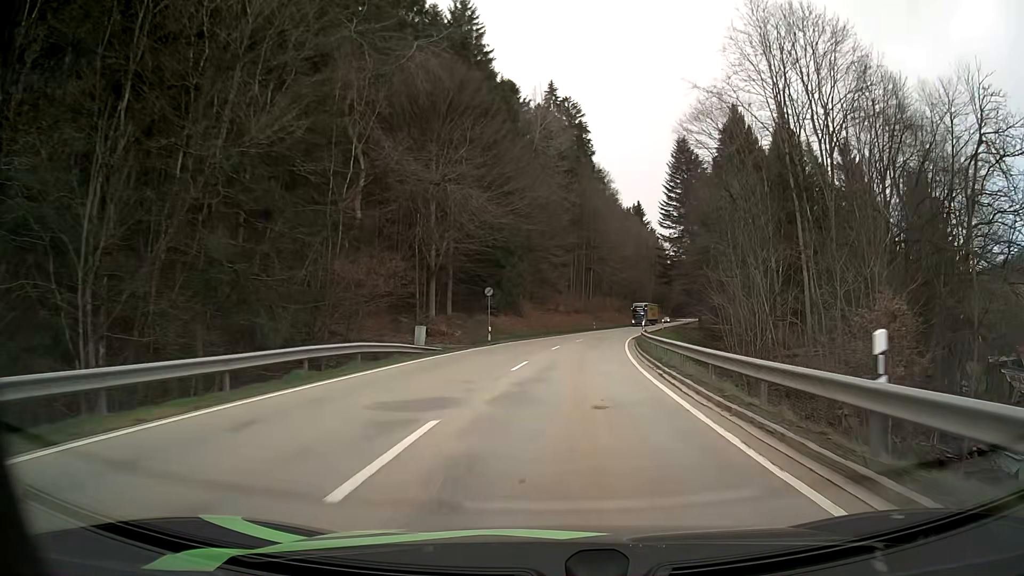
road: secondary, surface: asphalt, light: Day
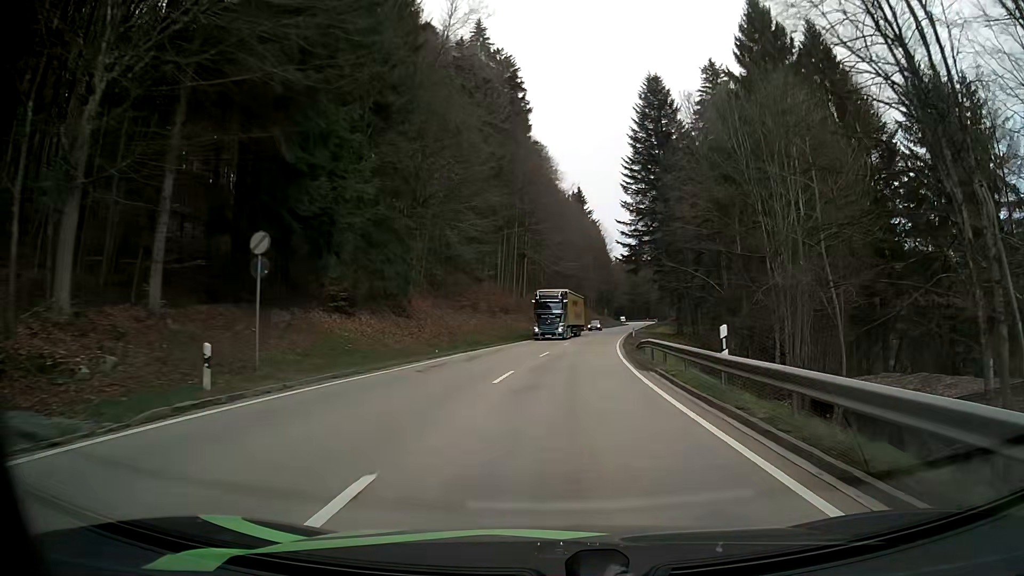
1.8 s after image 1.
(+1.4, +30.6) m; +6°
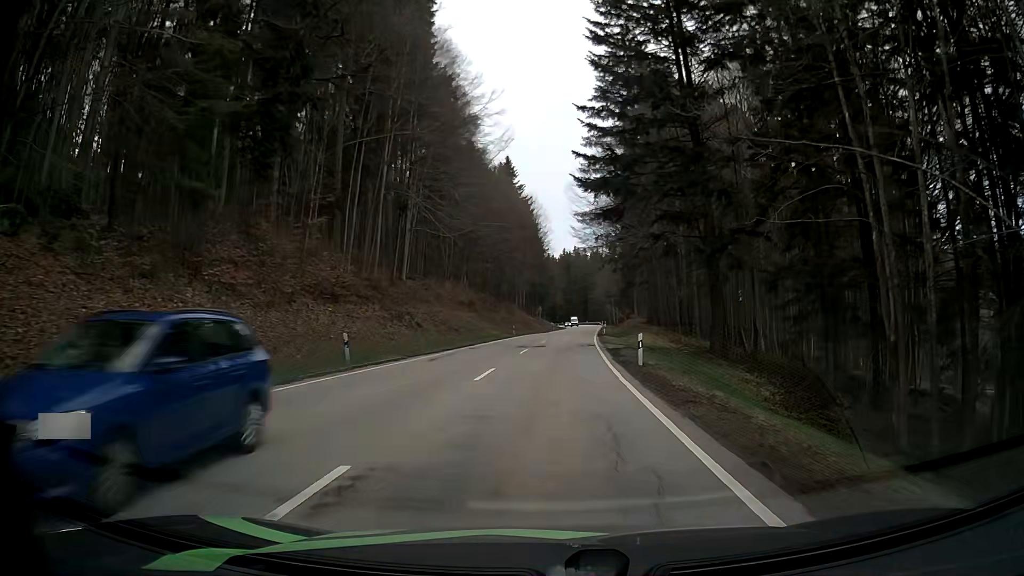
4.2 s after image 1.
(+2.6, +40.8) m; +6°
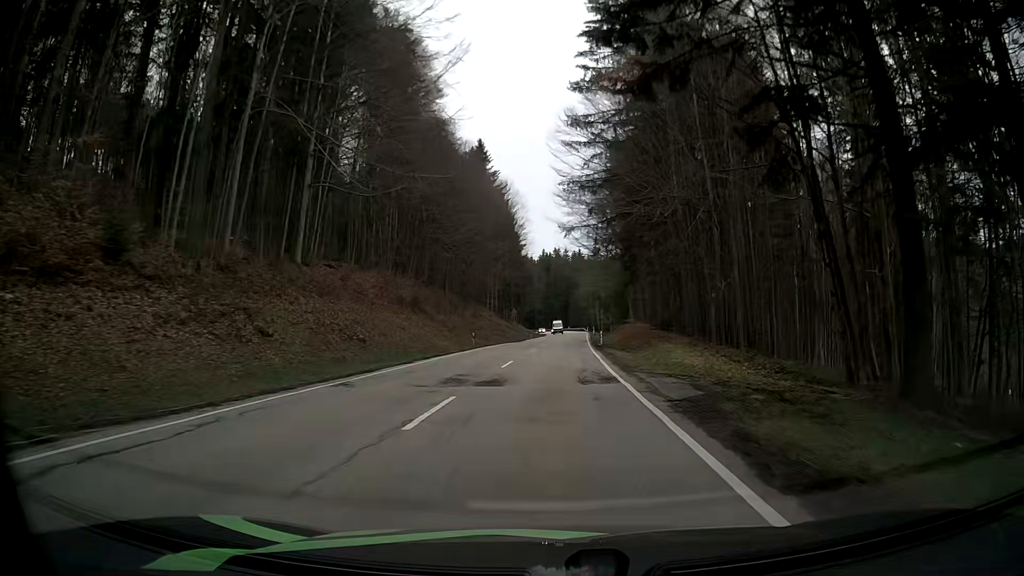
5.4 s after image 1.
(+0.3, +20.5) m; +2°
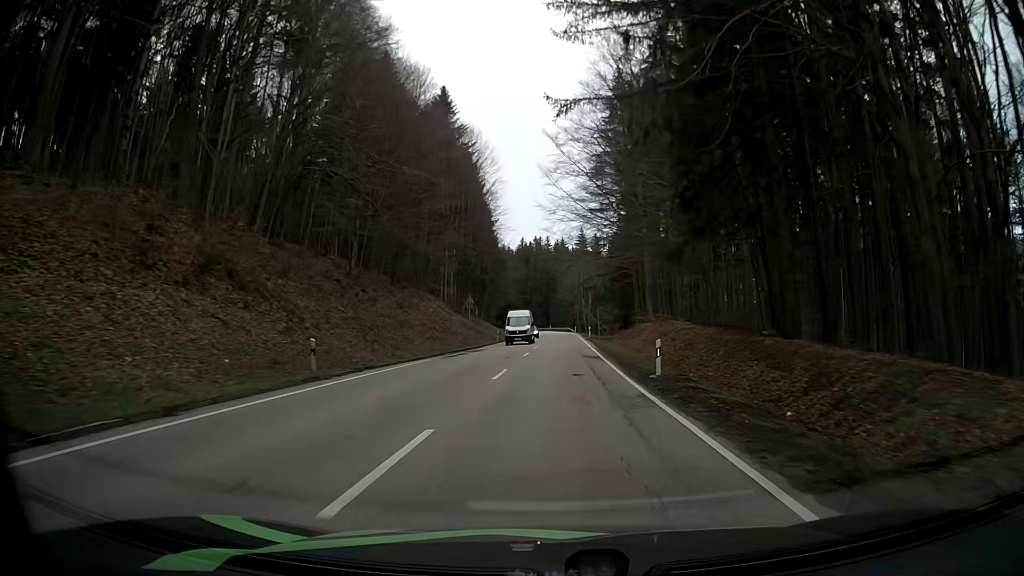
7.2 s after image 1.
(+0.3, +31.9) m; +2°
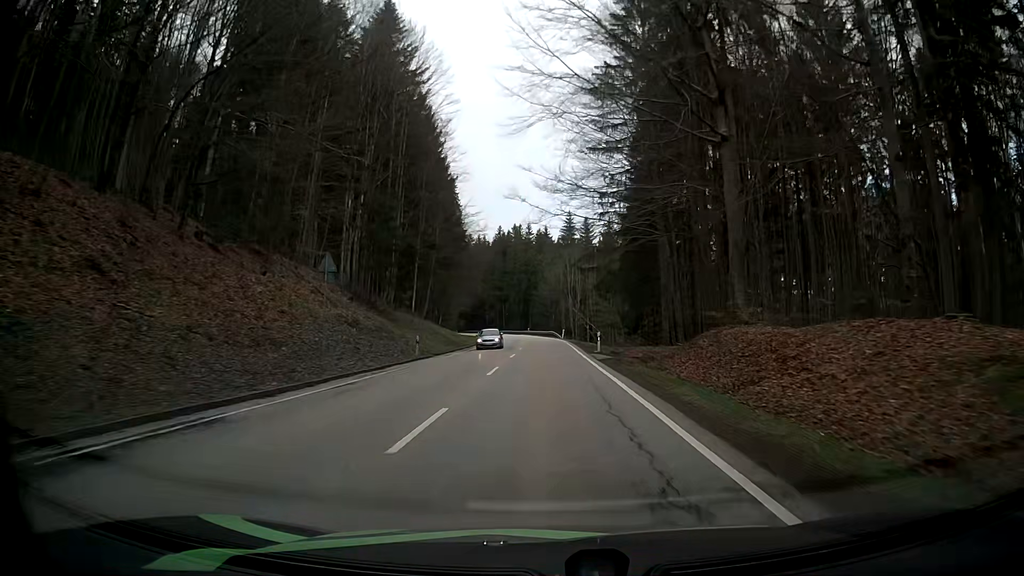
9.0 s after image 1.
(+0.3, +33.7) m; +1°
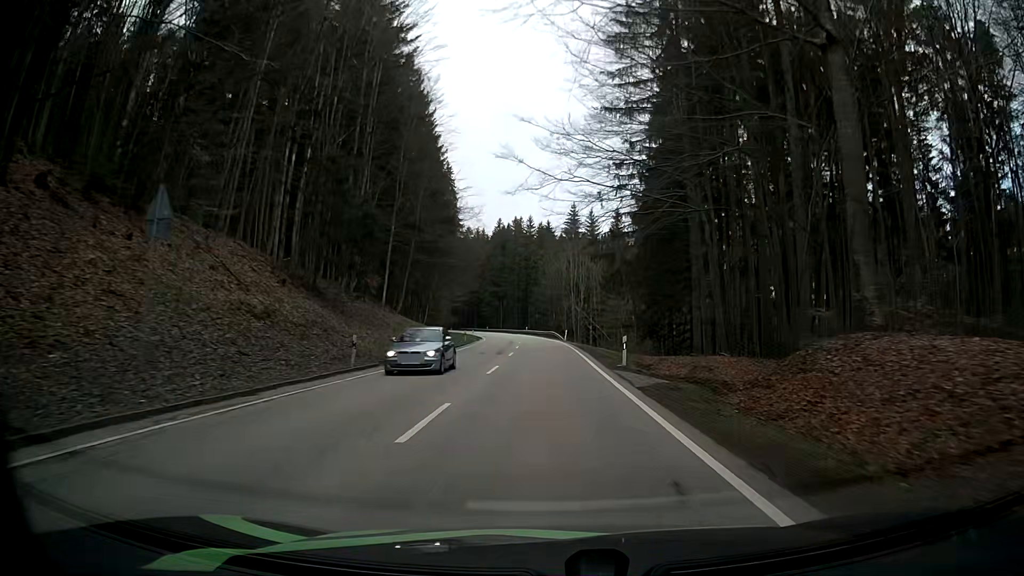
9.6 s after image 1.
(0.0, +11.6) m; -1°
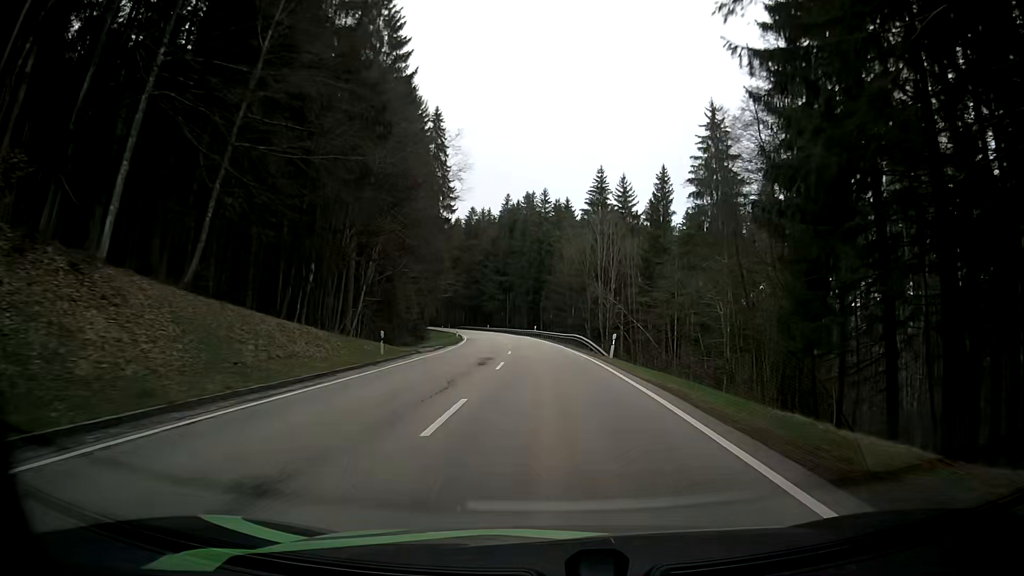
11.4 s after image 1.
(+0.3, +35.8) m; -1°
(0, +10) (0, +20) (0, +30) (0, +40) (0, +50) (-1, +60) (-1, +70) (-2, +80) (-3, +90) (-5, +100) m
